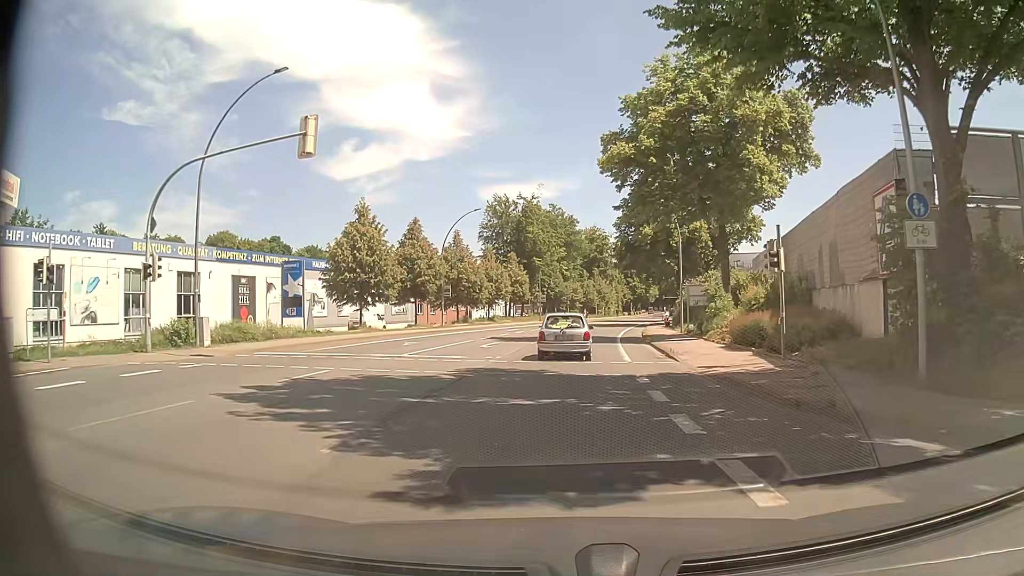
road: primary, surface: asphalt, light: Day
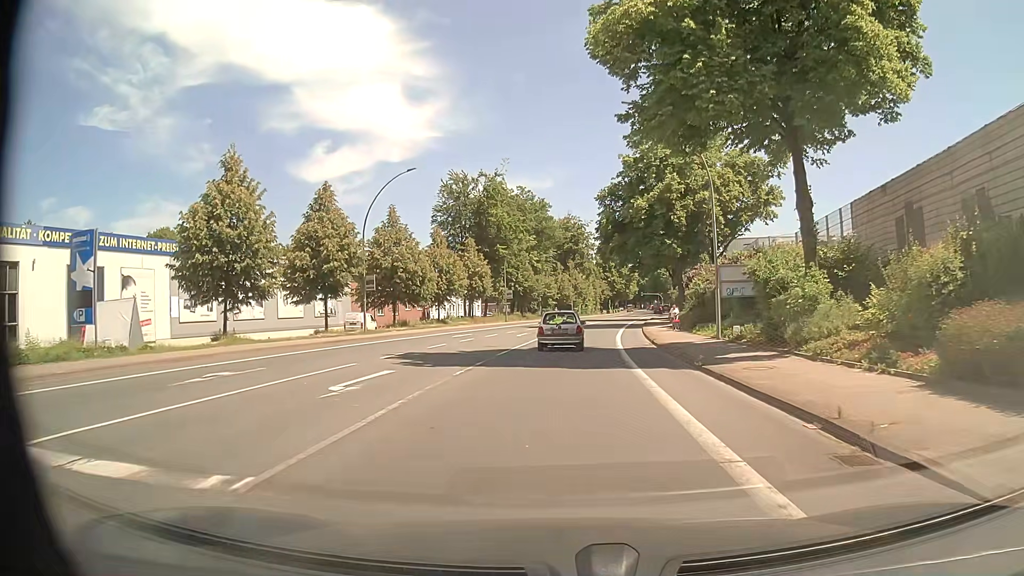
(+0.4, +16.4) m; +3°
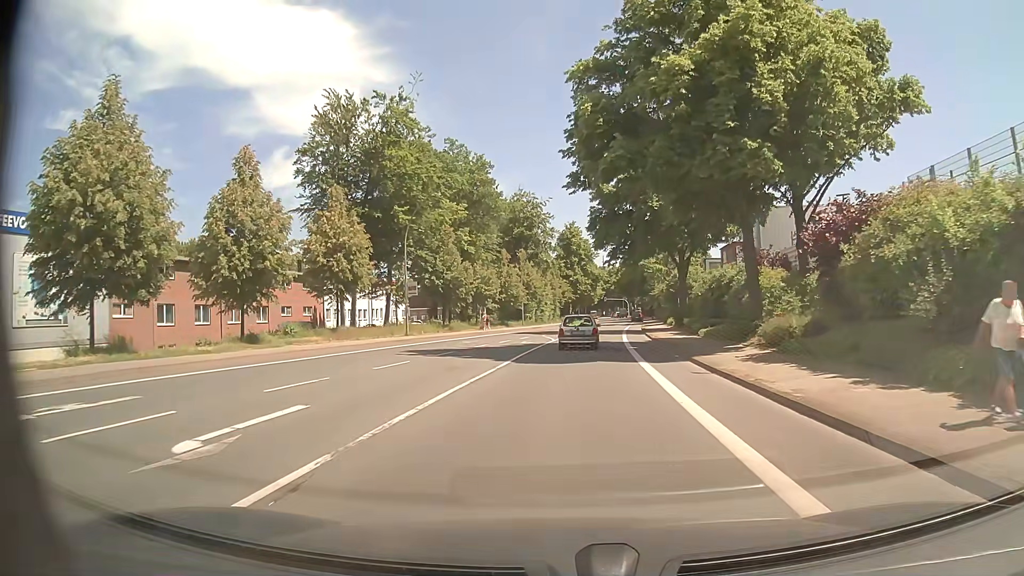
(+0.9, +32.5) m; +3°
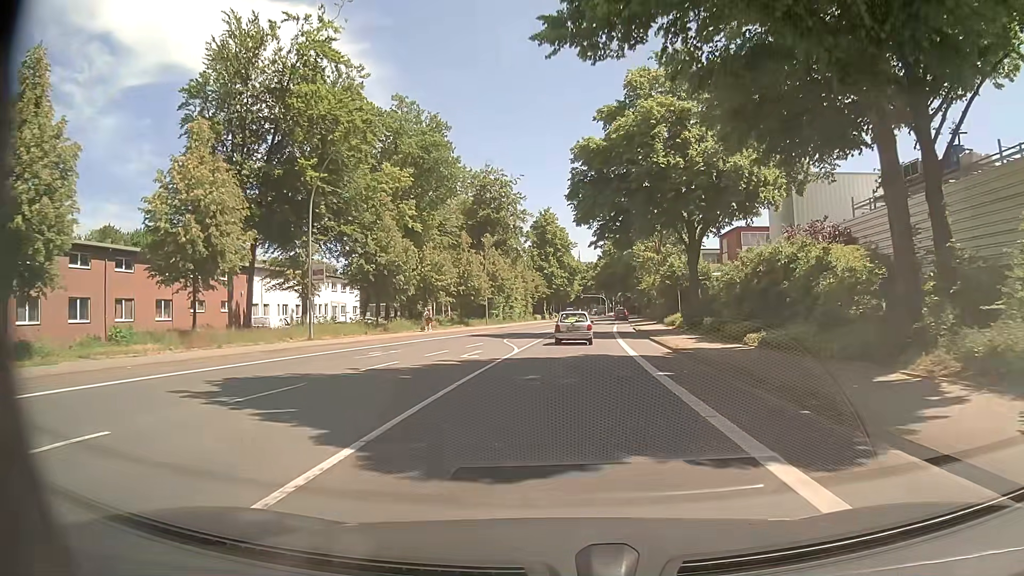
(+0.2, +14.1) m; +2°
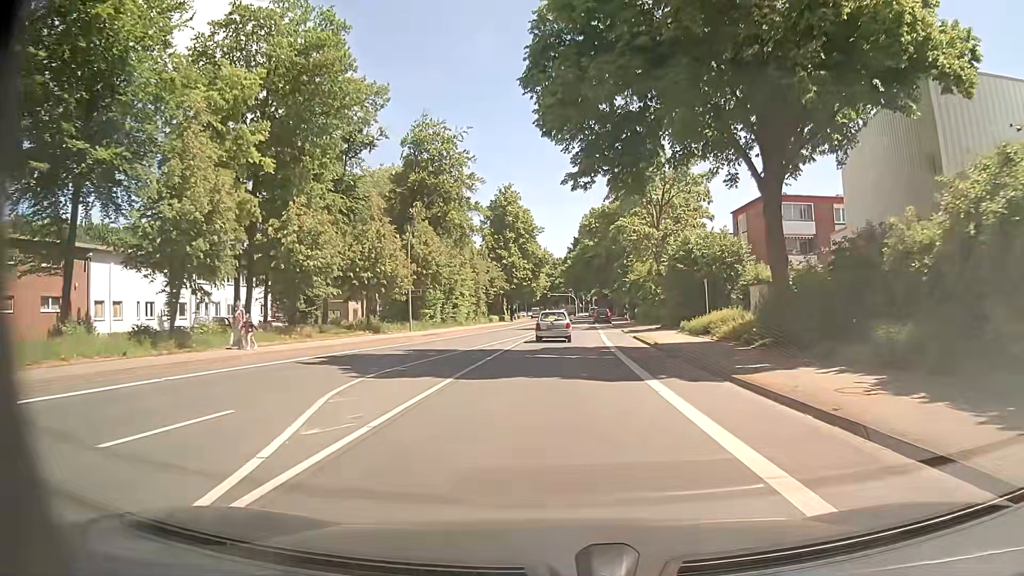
(+0.6, +21.8) m; +3°
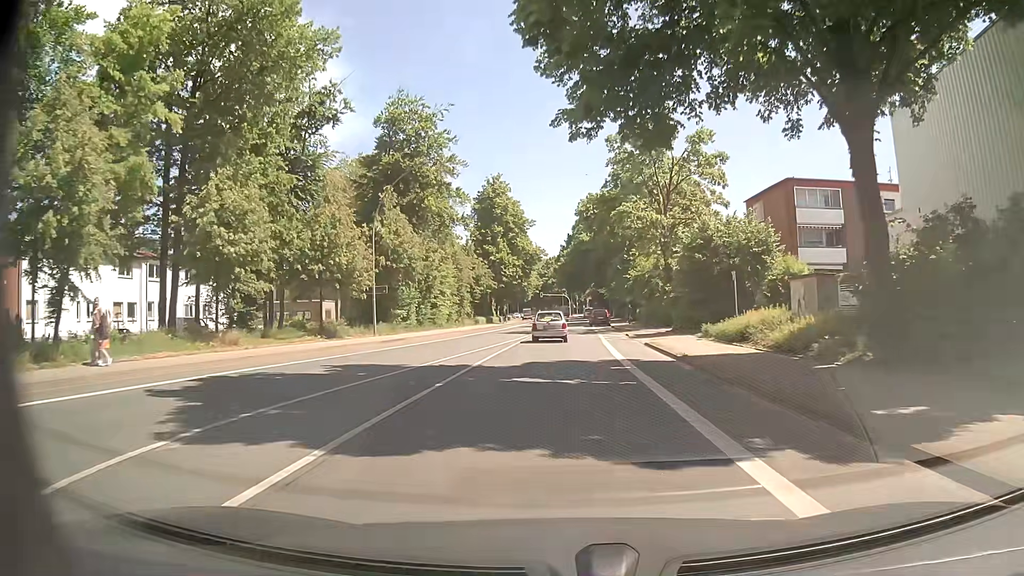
(0.0, +7.4) m; +1°
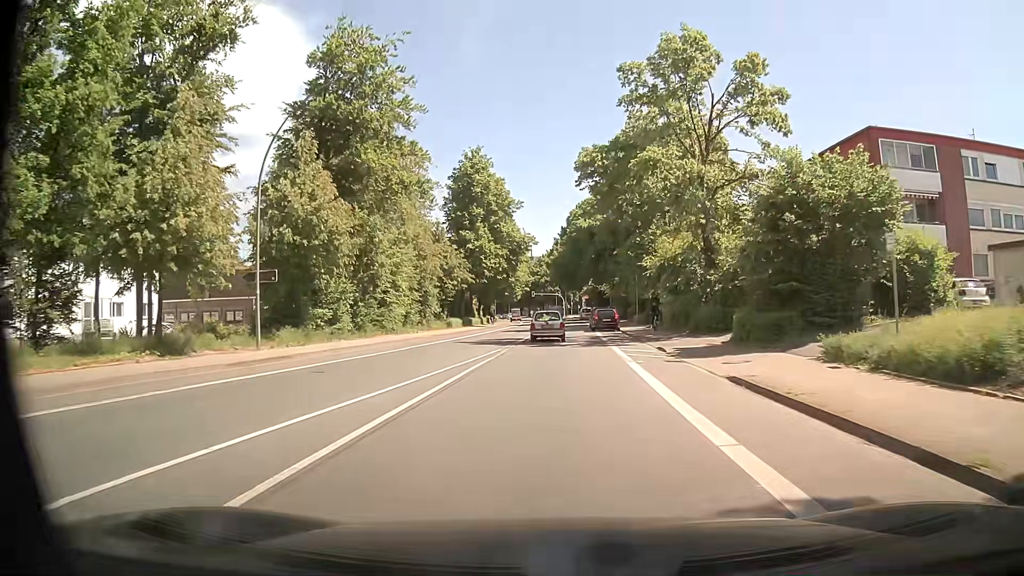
(+0.1, +14.9) m; +1°
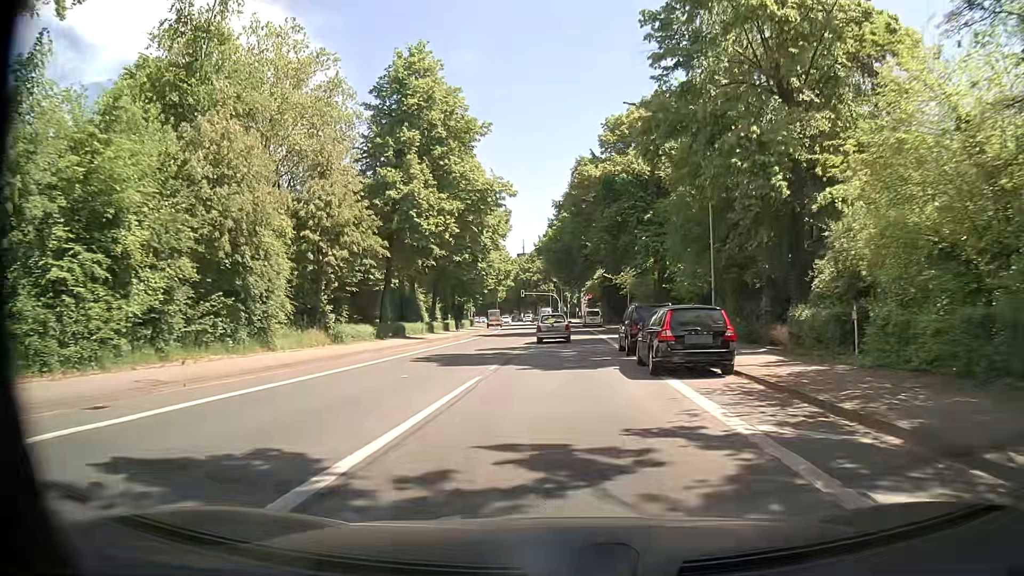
(+0.1, +30.0) m; 0°
(0, +10) (0, +20) (0, +30) (0, +40) (0, +50) (+1, +60) (0, +70) (0, +80) (0, +90) (0, +100) m
